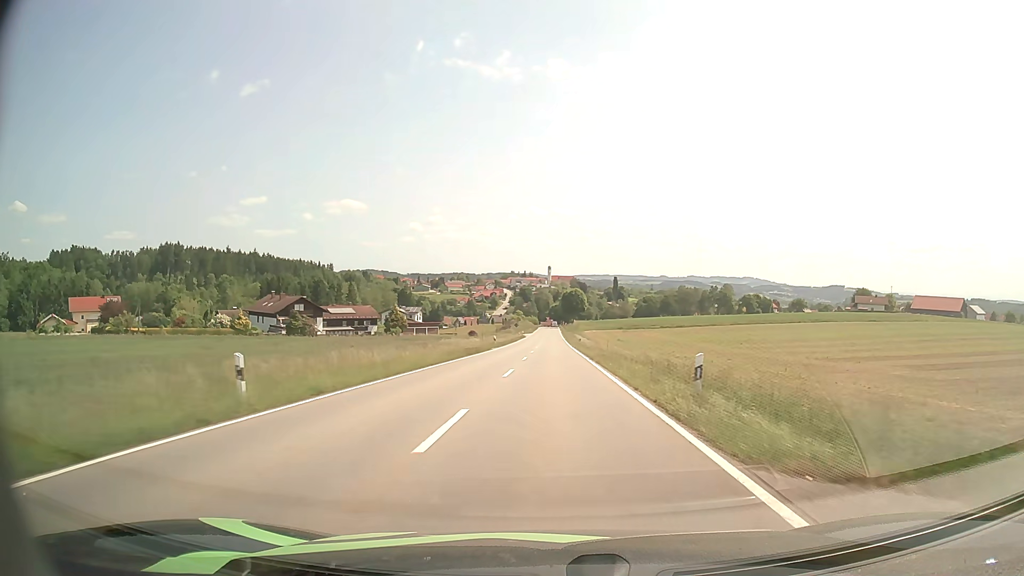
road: tertiary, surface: asphalt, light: Day
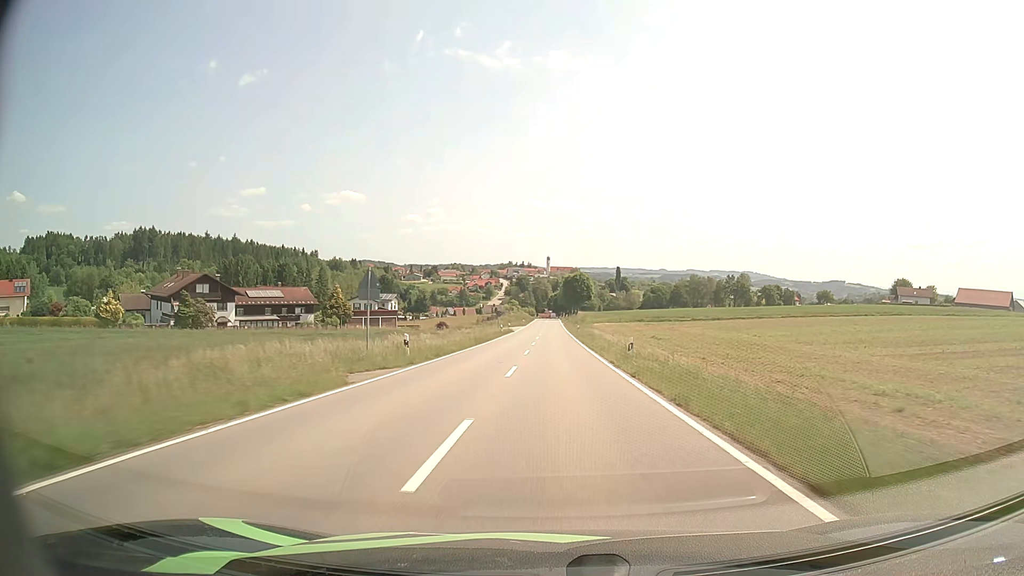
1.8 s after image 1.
(0.0, +39.0) m; 0°
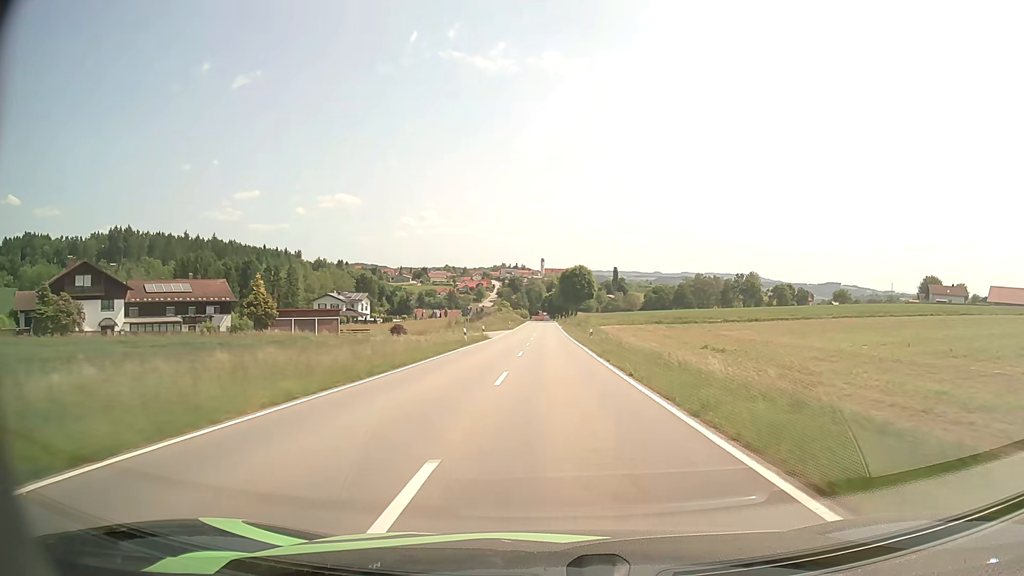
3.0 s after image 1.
(+0.1, +27.5) m; 0°
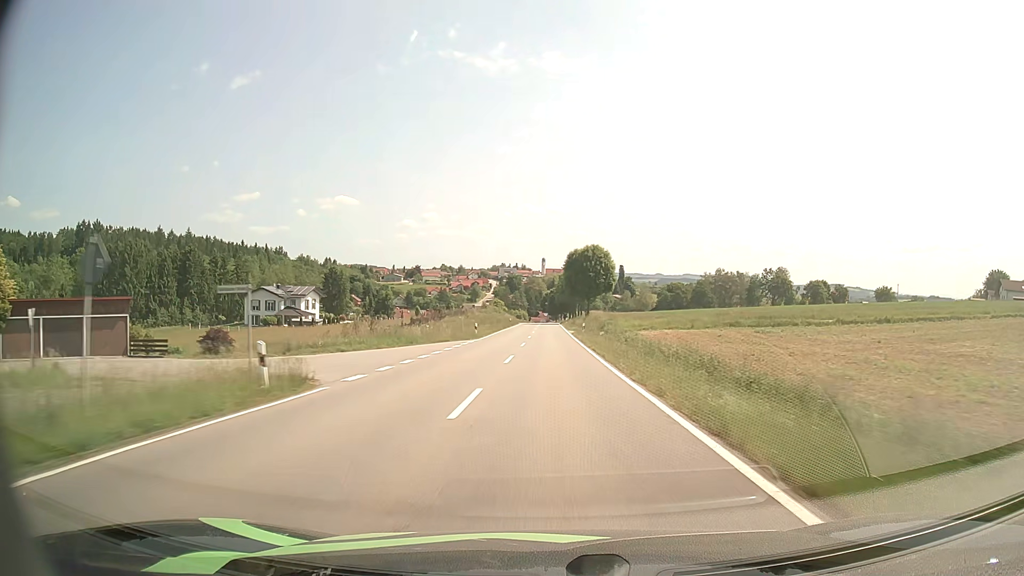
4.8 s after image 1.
(+0.2, +42.9) m; 0°
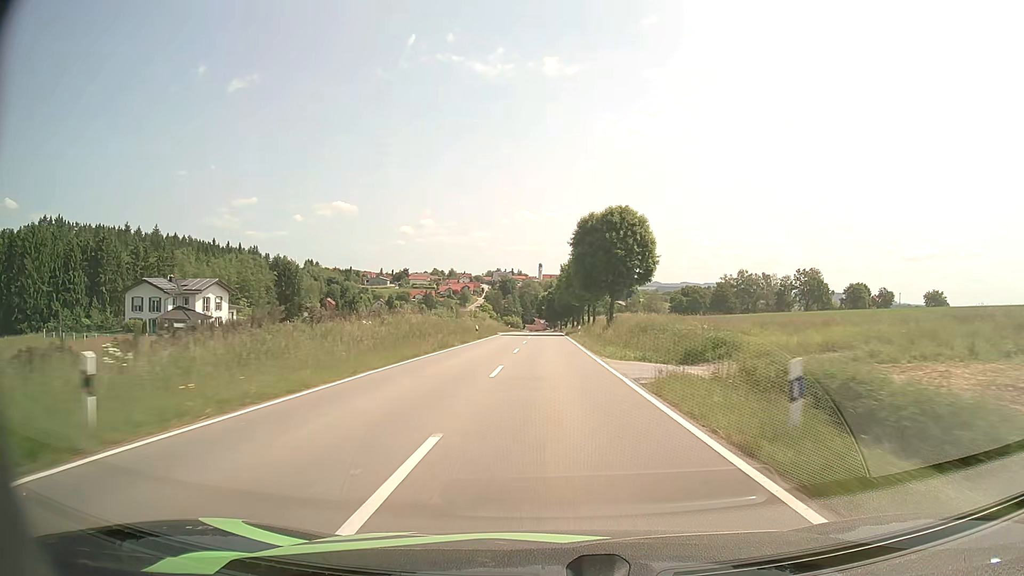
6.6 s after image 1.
(-0.1, +42.5) m; 0°
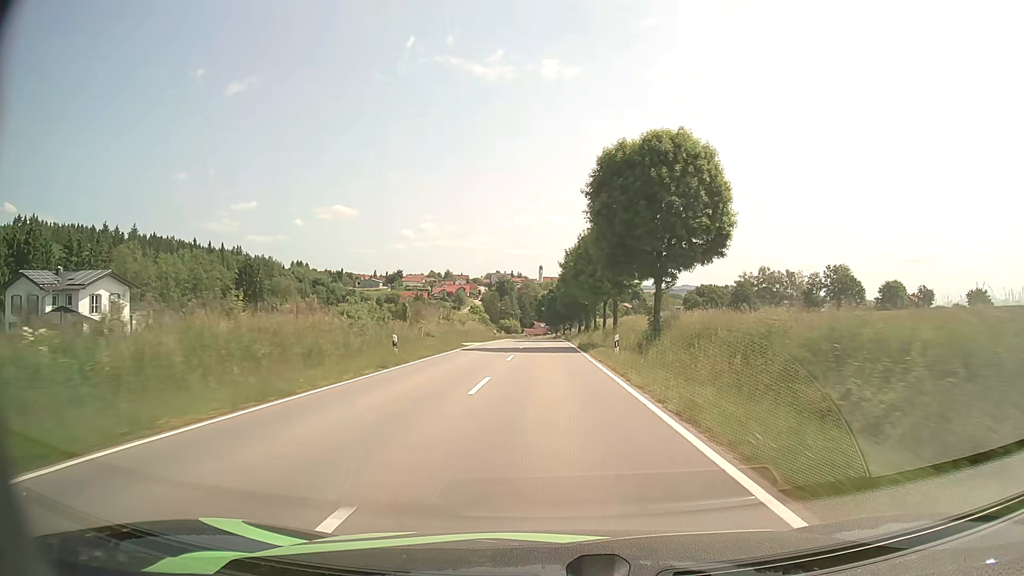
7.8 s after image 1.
(+0.1, +27.9) m; 0°
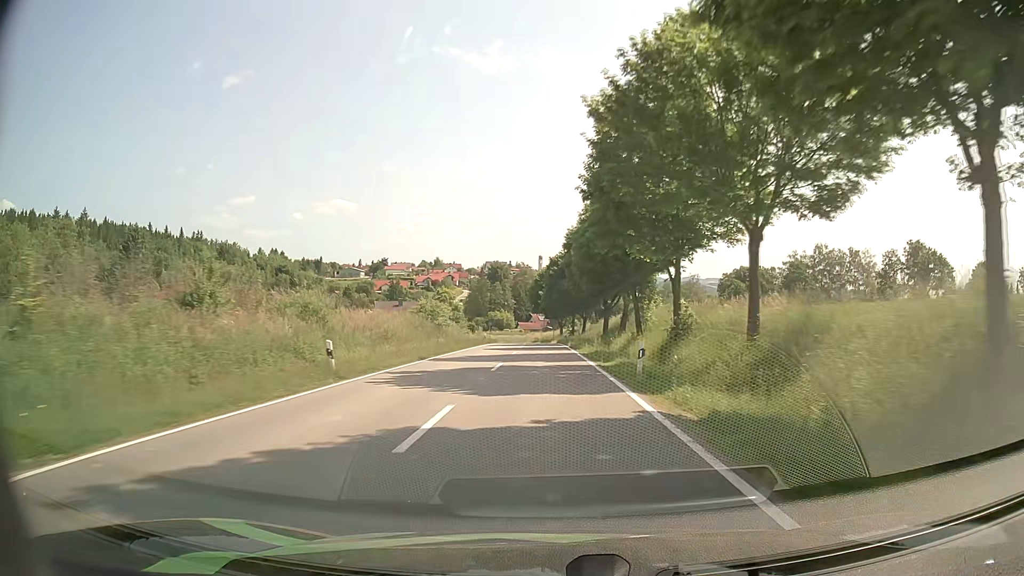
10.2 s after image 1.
(-0.1, +54.8) m; 0°
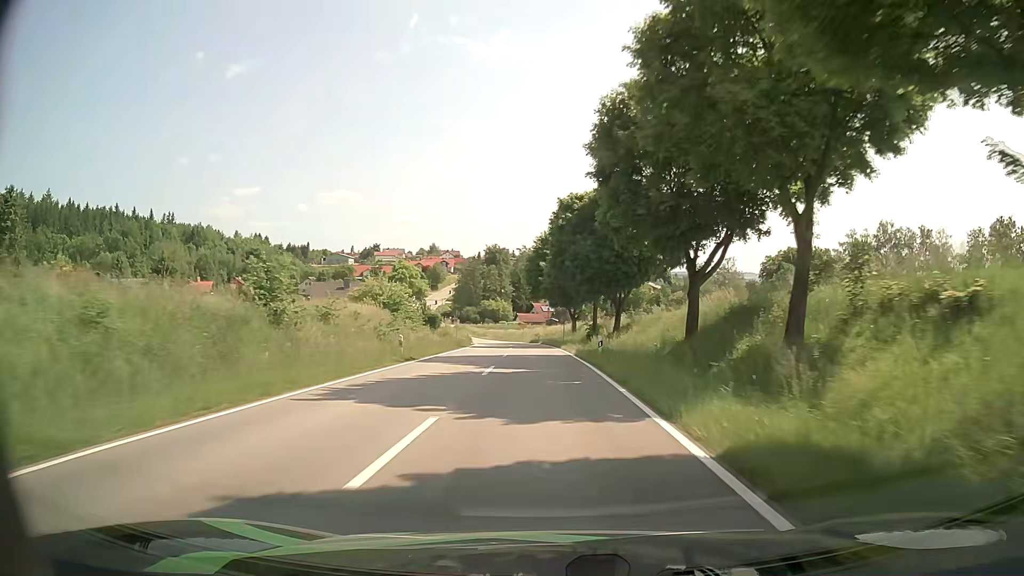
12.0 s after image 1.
(-0.3, +38.9) m; 0°
(0, +10) (0, +20) (0, +30) (-1, +40) (-1, +50) (-2, +60) (-3, +70) (-4, +80) (-6, +90) (-8, +100) m
